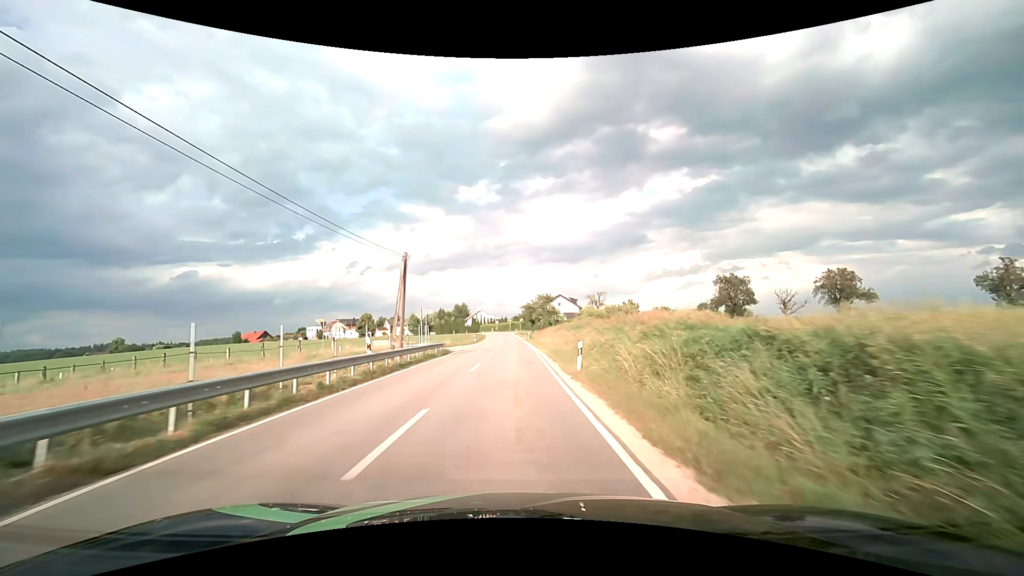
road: tertiary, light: Day
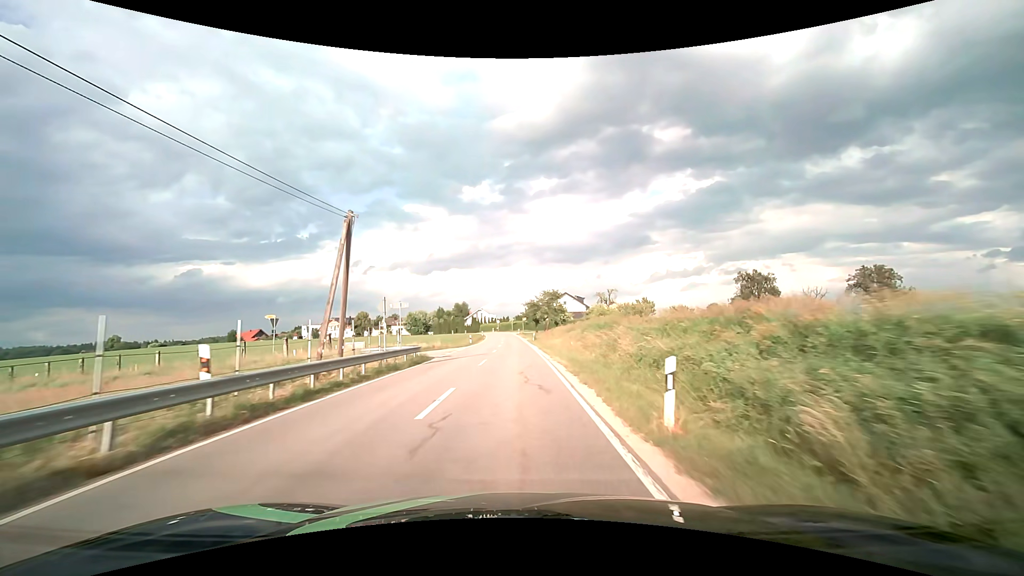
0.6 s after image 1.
(0.0, +9.3) m; 0°
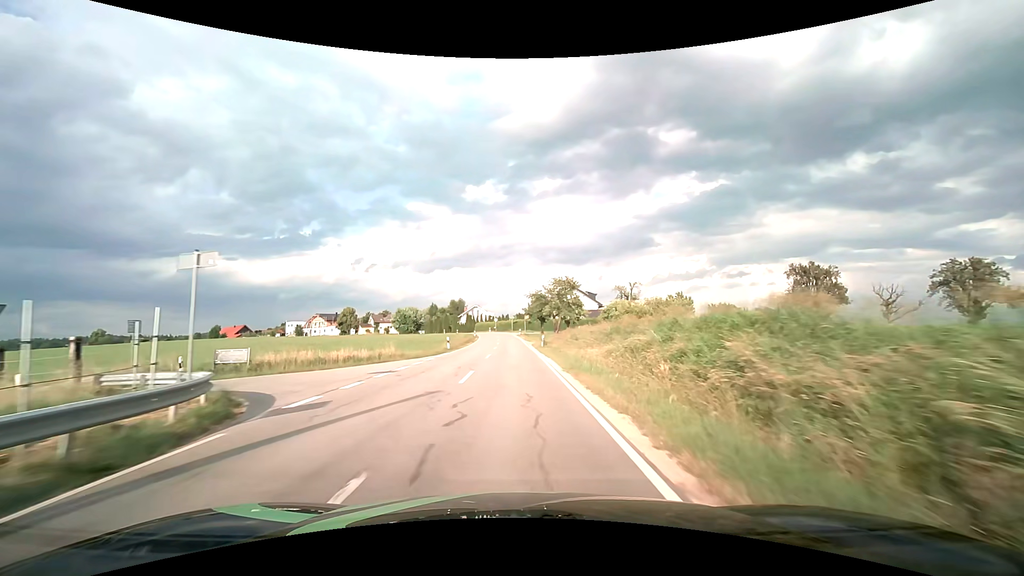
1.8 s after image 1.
(-0.1, +18.8) m; 0°
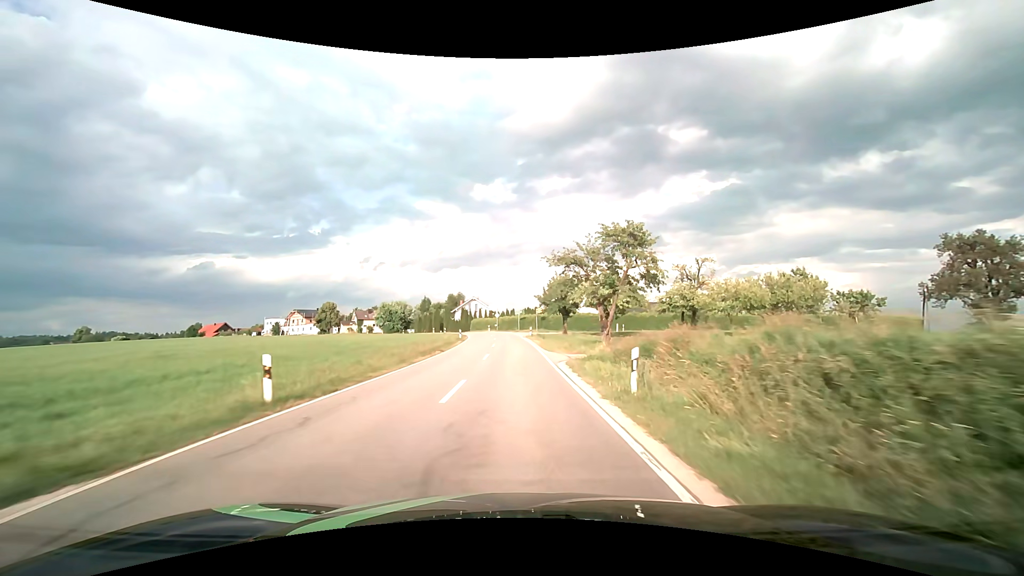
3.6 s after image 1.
(-0.2, +28.0) m; -1°
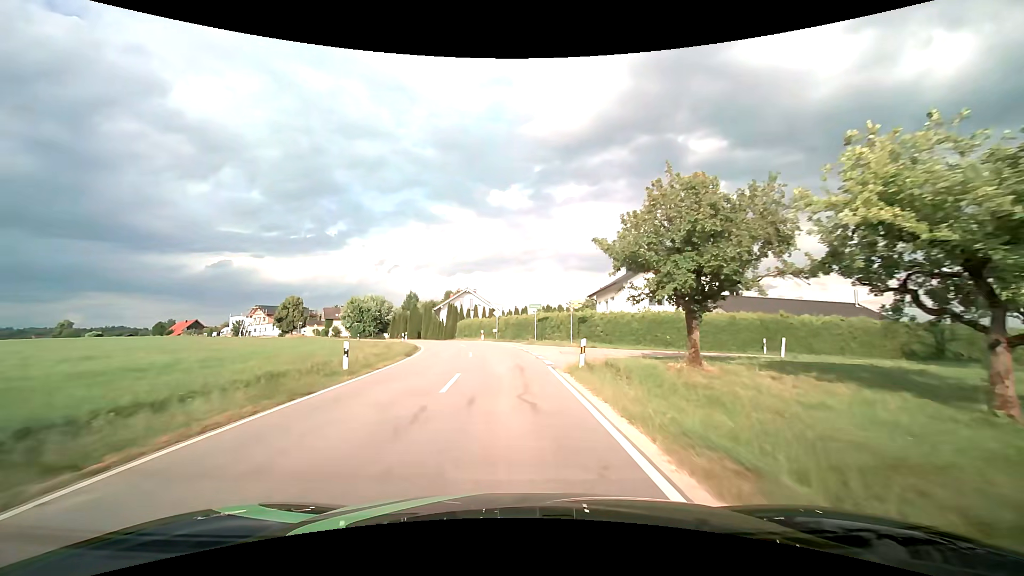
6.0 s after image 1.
(-0.3, +35.3) m; -1°
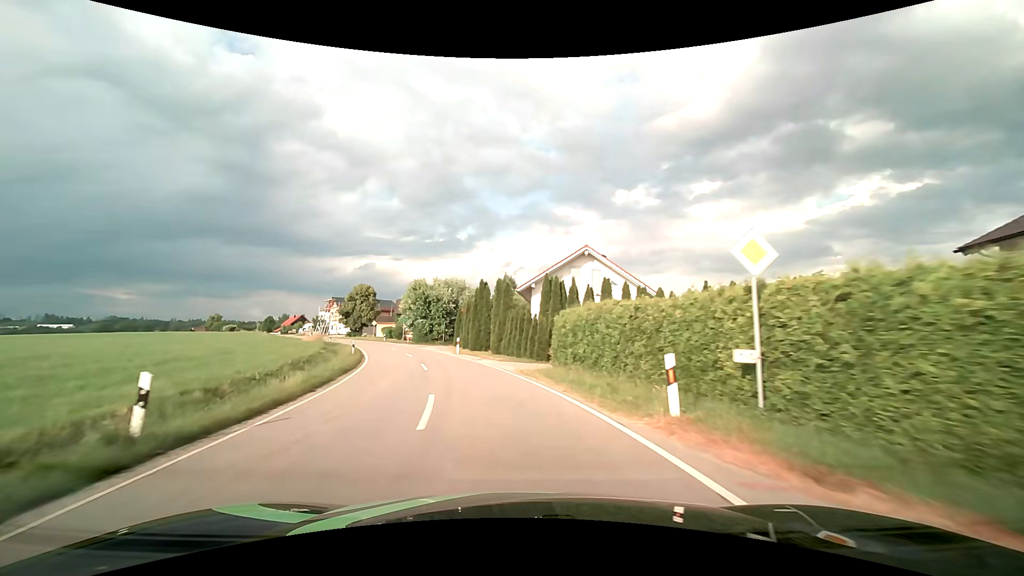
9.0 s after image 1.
(-3.2, +39.5) m; -14°
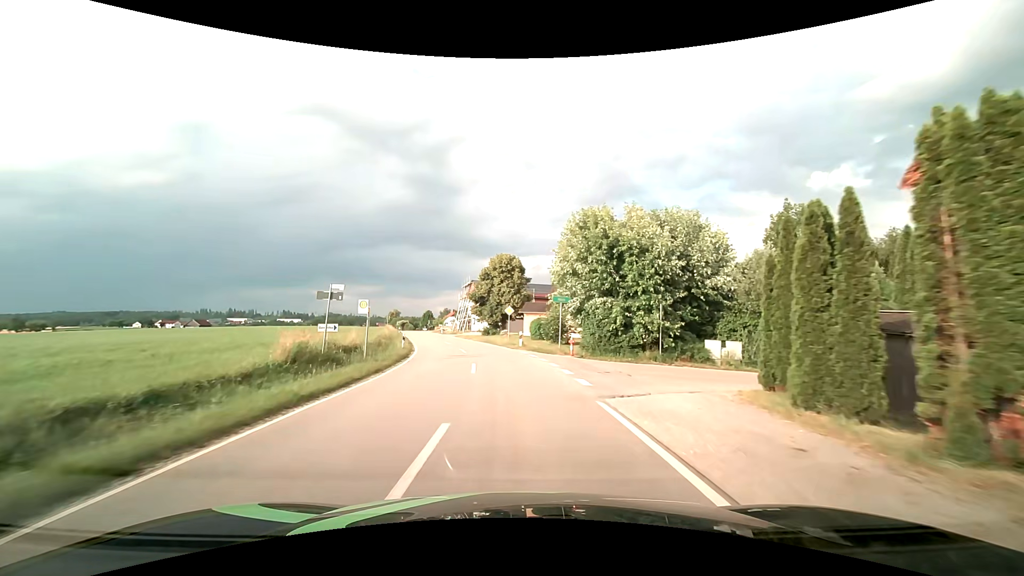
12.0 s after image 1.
(-7.8, +39.9) m; -20°
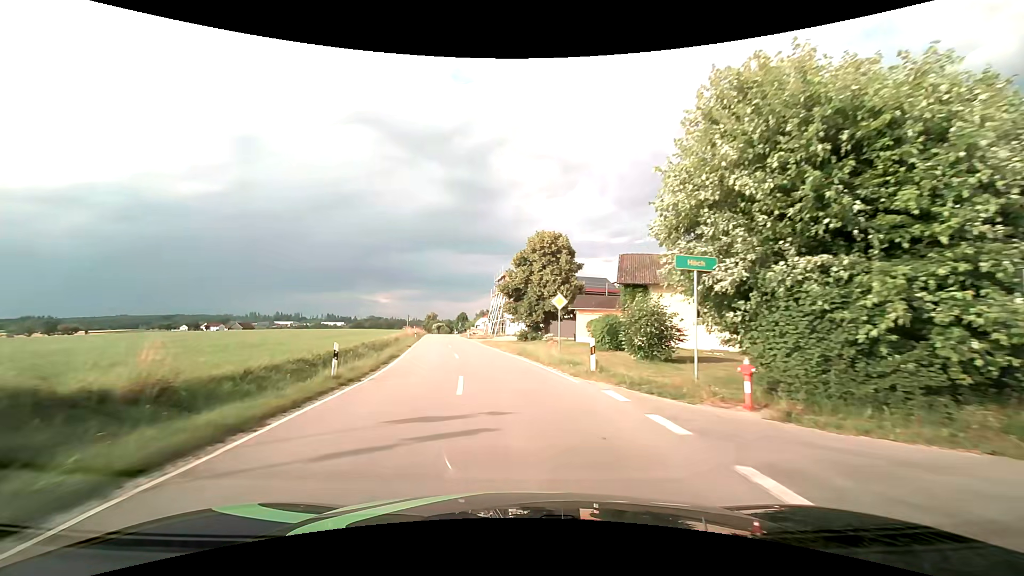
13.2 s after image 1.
(-0.6, +16.9) m; -5°
(0, +10) (-1, +20) (-2, +30) (-4, +40) (-6, +50) (-7, +59) (-9, +69) (-11, +79) (-12, +89) (-14, +99) m
